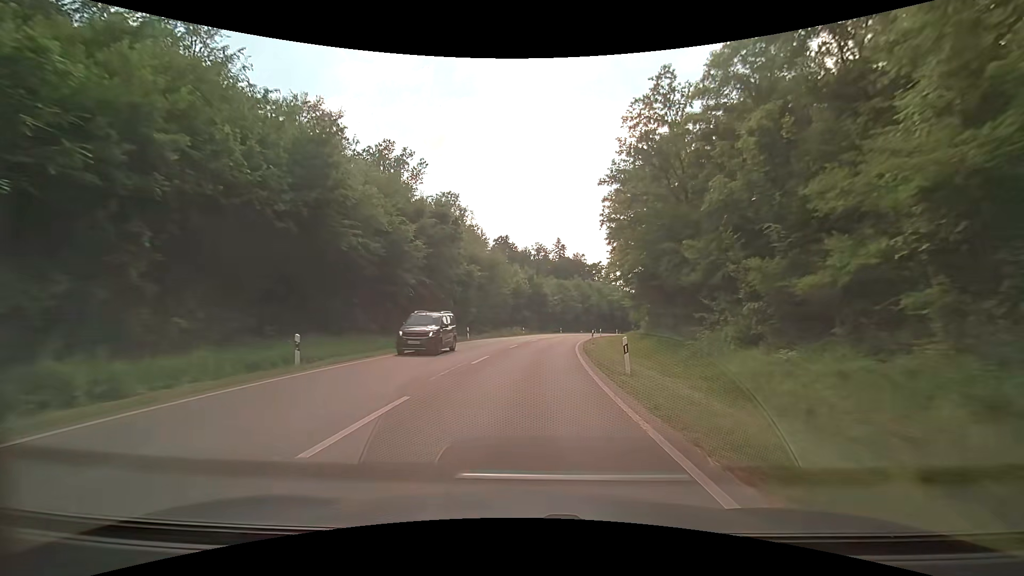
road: secondary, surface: asphalt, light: Day
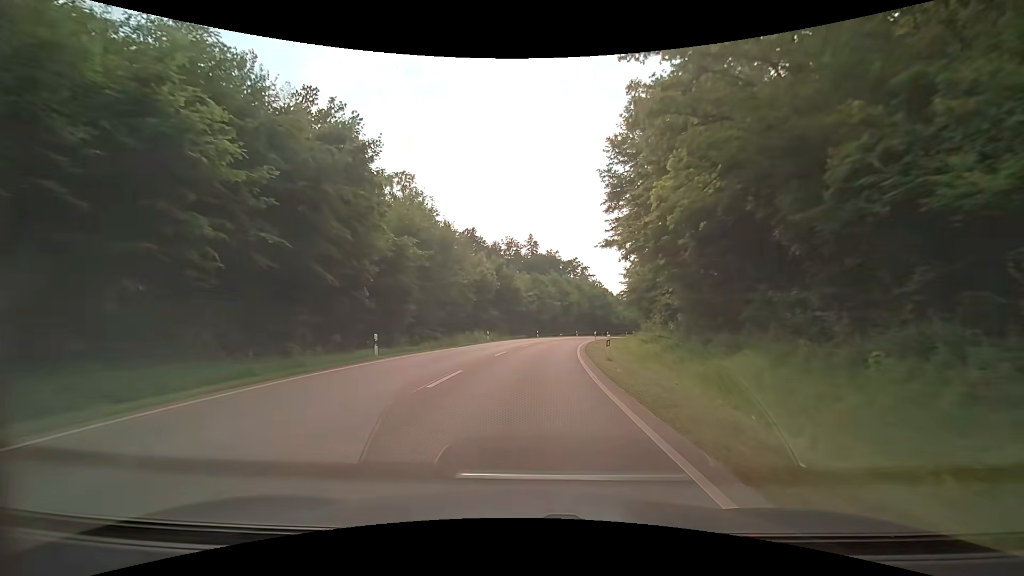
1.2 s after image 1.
(+0.6, +18.1) m; +3°
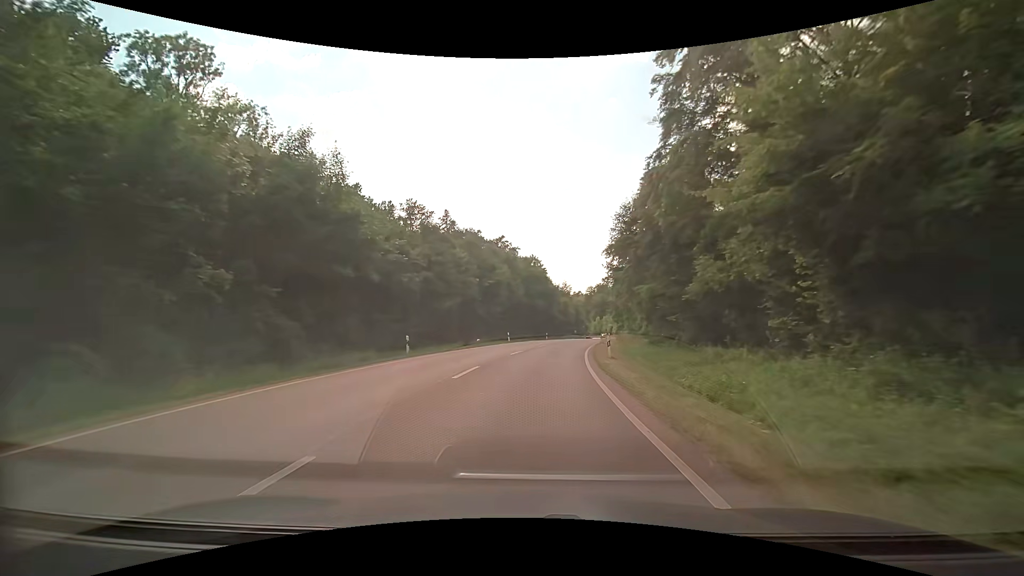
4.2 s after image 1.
(+3.9, +45.2) m; +9°
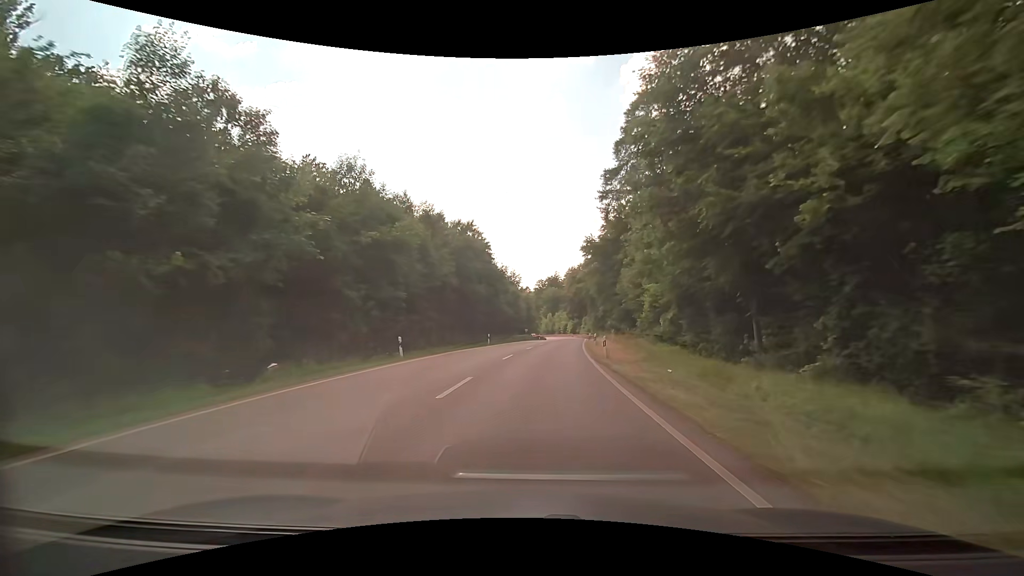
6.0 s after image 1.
(+1.3, +27.5) m; +6°
(0, +10) (+1, +20) (+2, +30) (+3, +40) (+4, +50) (+5, +60) (+6, +70) (+7, +80) (+9, +90) (+10, +99) m
